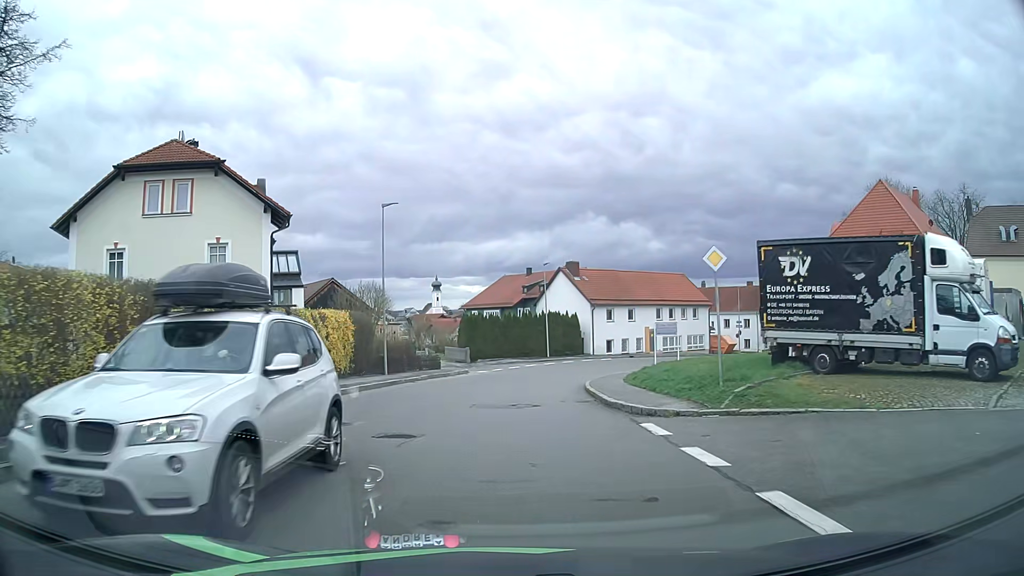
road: tertiary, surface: asphalt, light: Day
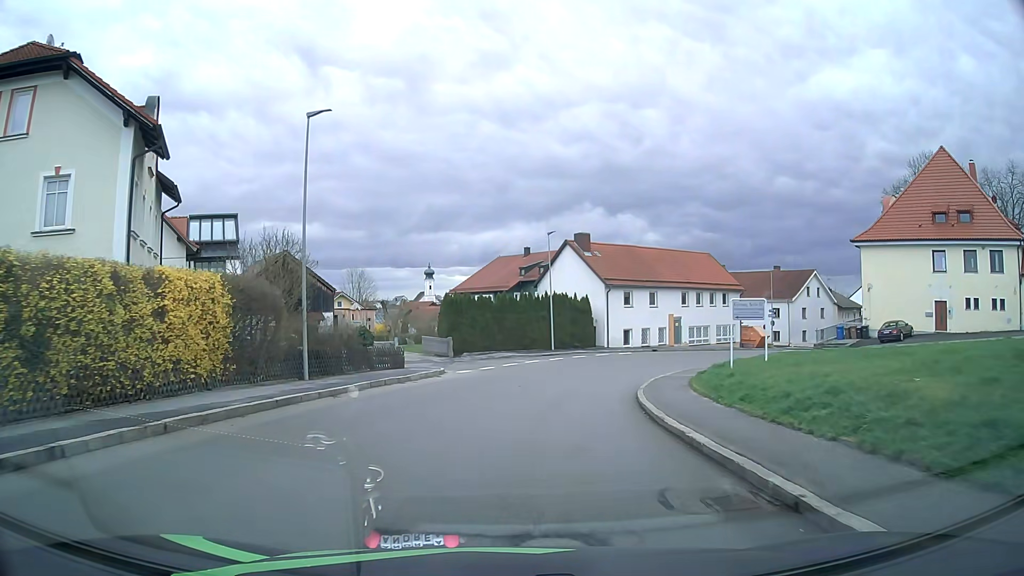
(-0.1, +11.8) m; 0°
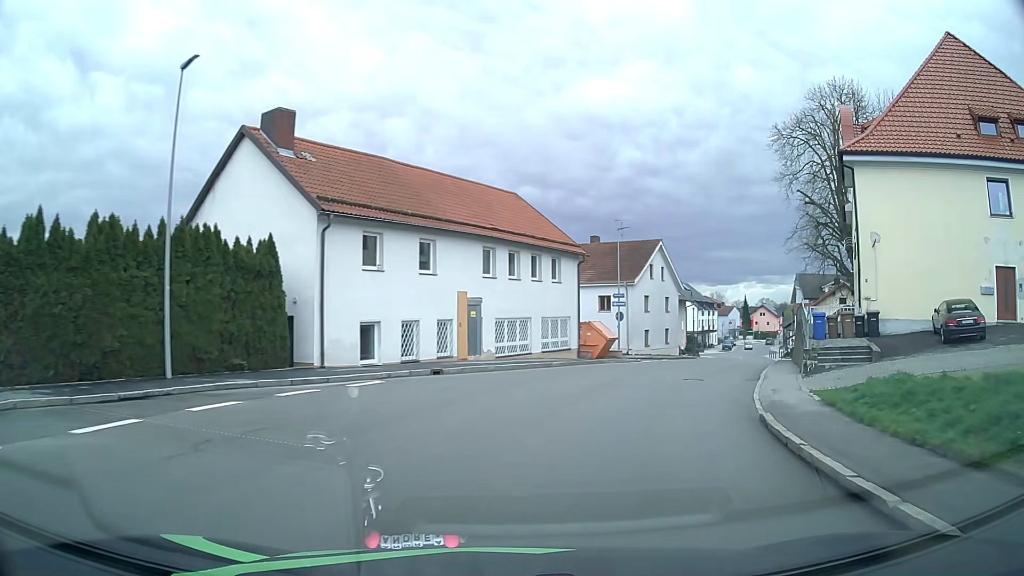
(+4.2, +29.2) m; +23°
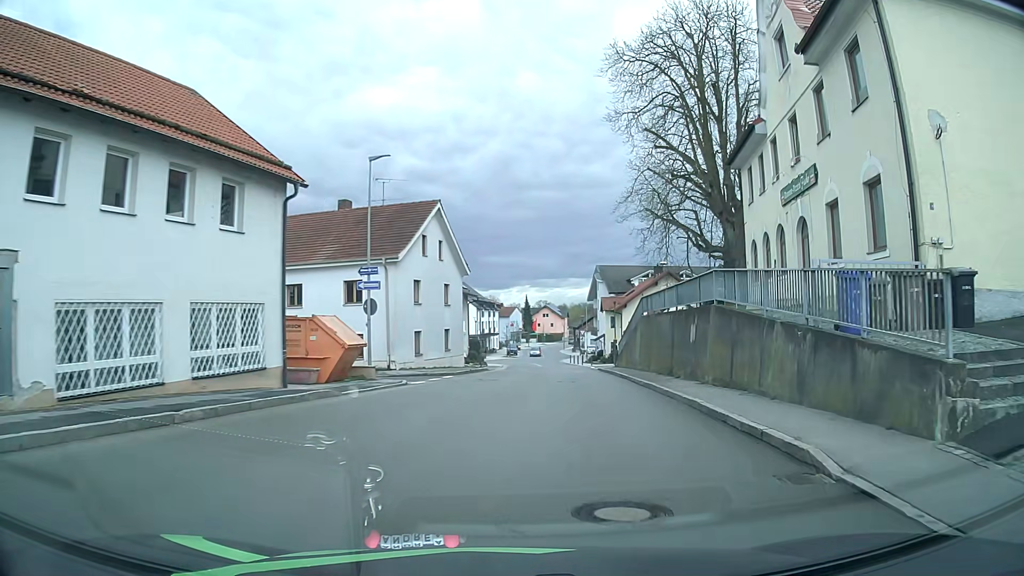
(+3.0, +16.8) m; +18°
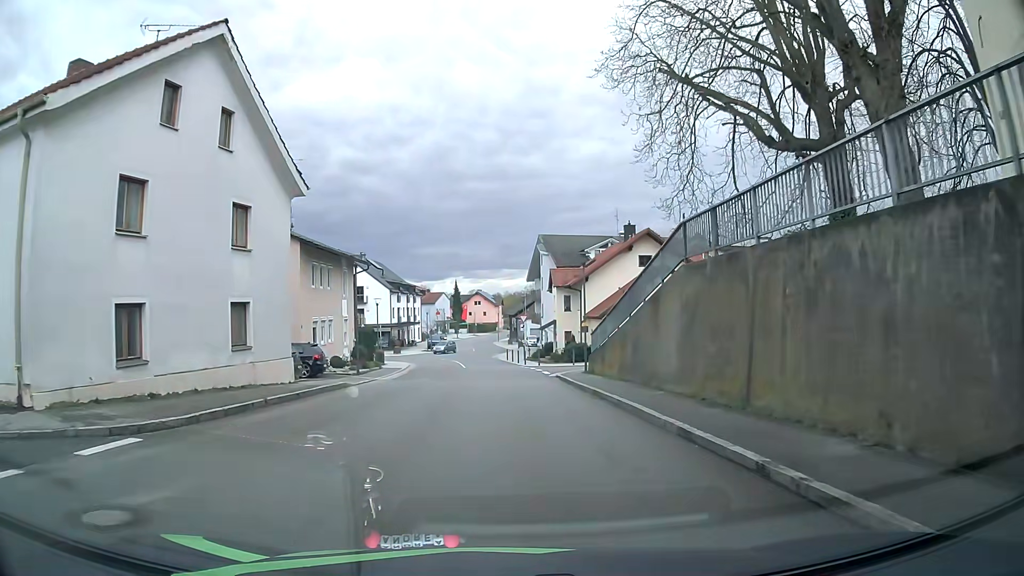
(+2.1, +21.7) m; +7°
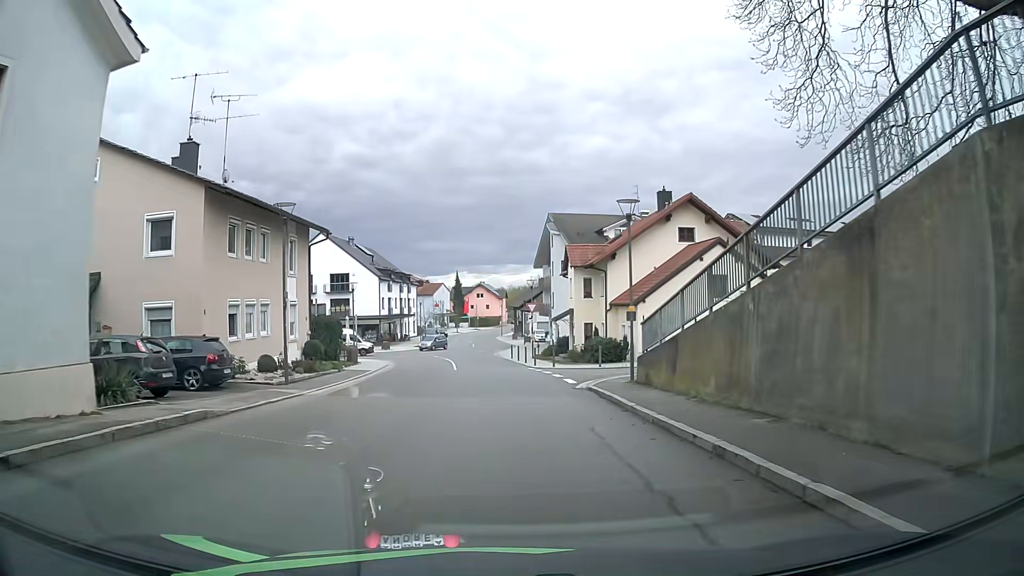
(-0.1, +10.9) m; -1°
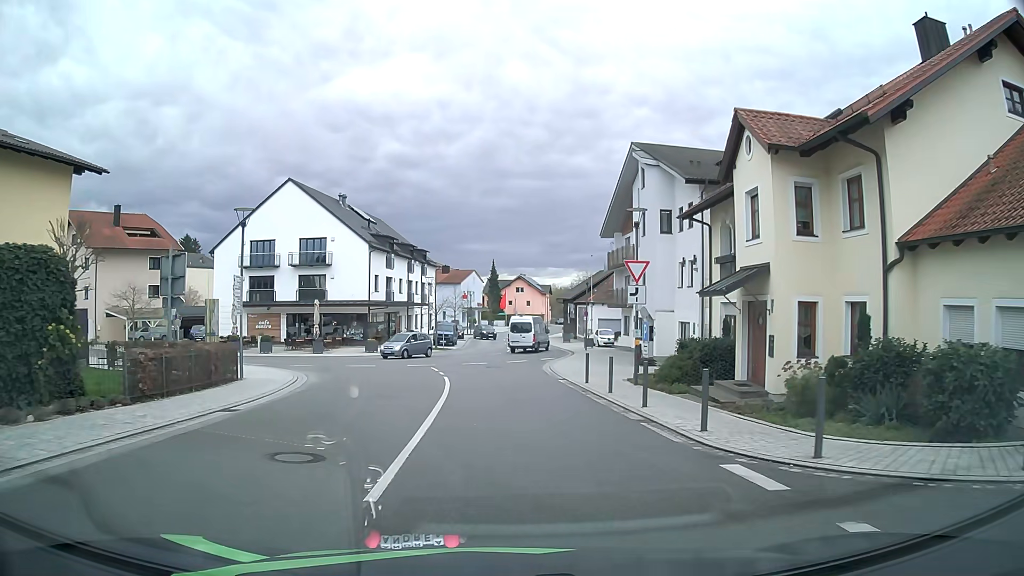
(-0.8, +27.0) m; -3°
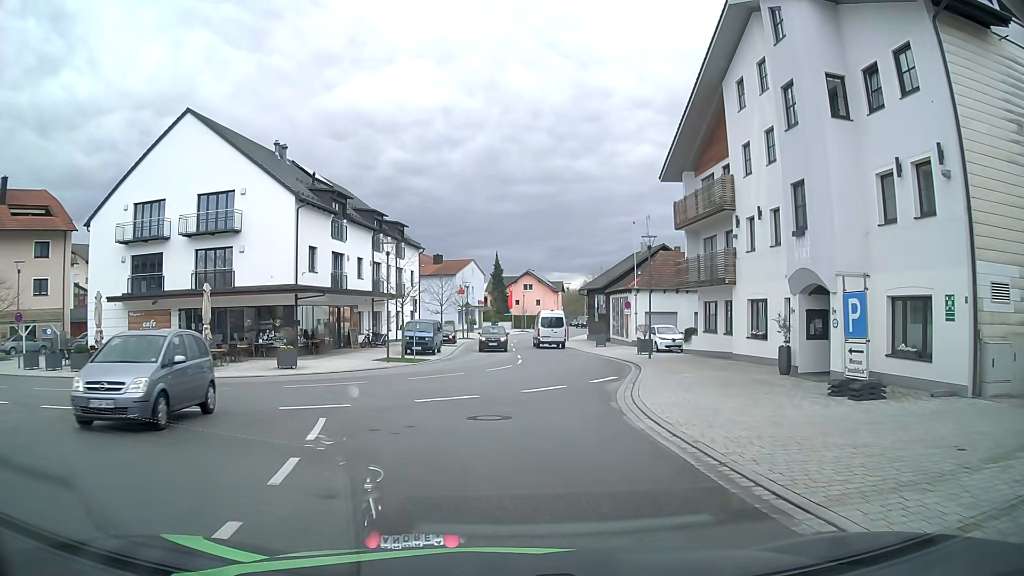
(-0.1, +20.6) m; 0°
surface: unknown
(0, +10) (+1, +20) (+2, +30) (+2, +40) (+2, +50) (+3, +60) (+4, +70) (+5, +80) (+7, +90) (+9, +99) m
